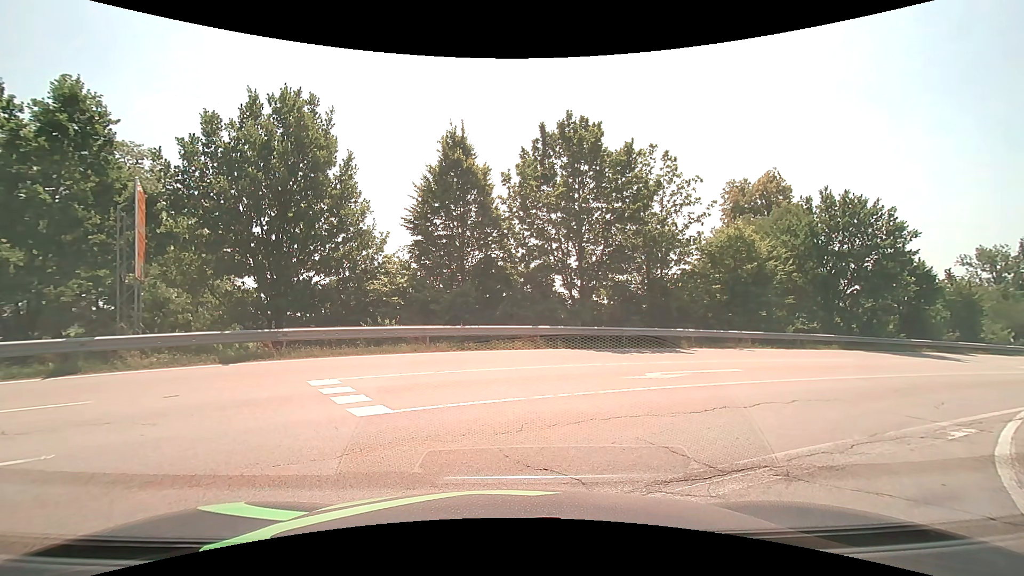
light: Day
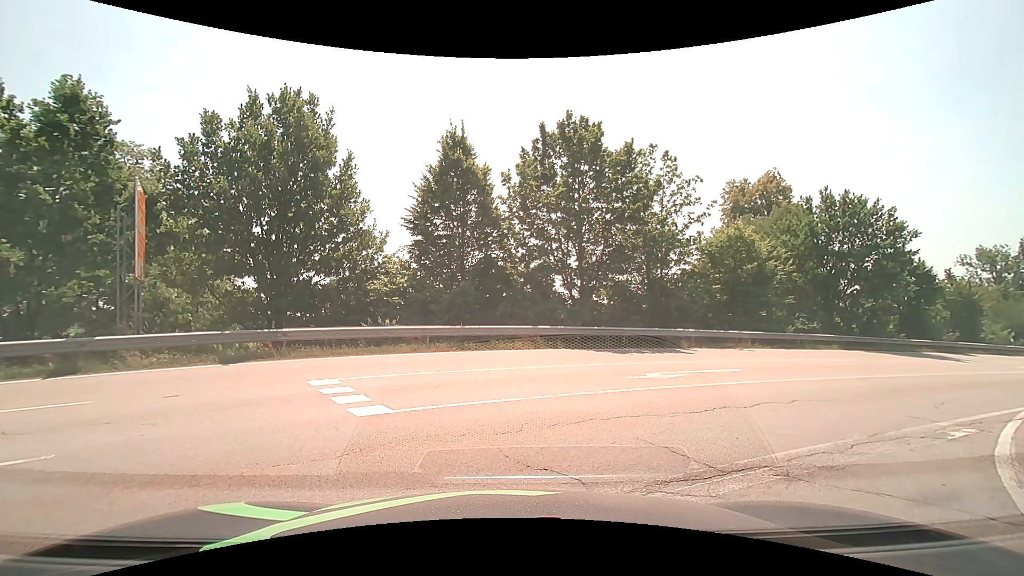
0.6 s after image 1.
(0.0, 0.0) m; 0°
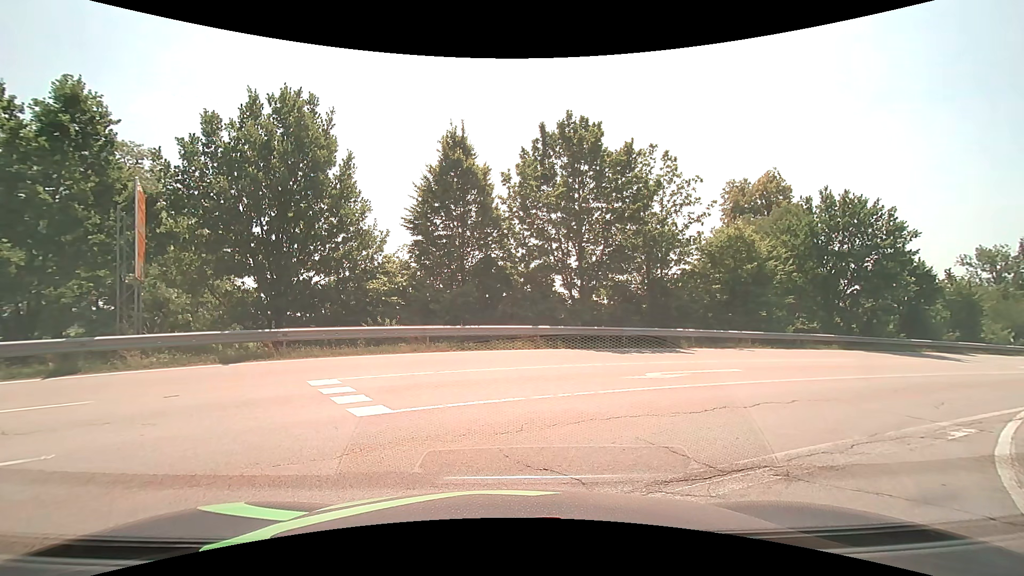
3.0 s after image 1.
(0.0, 0.0) m; 0°
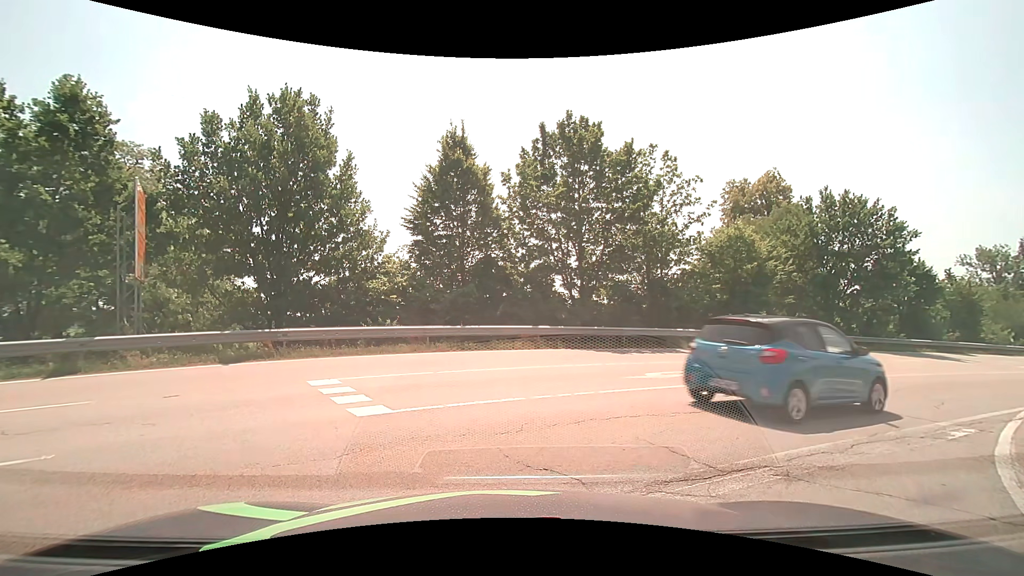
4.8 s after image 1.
(0.0, 0.0) m; 0°
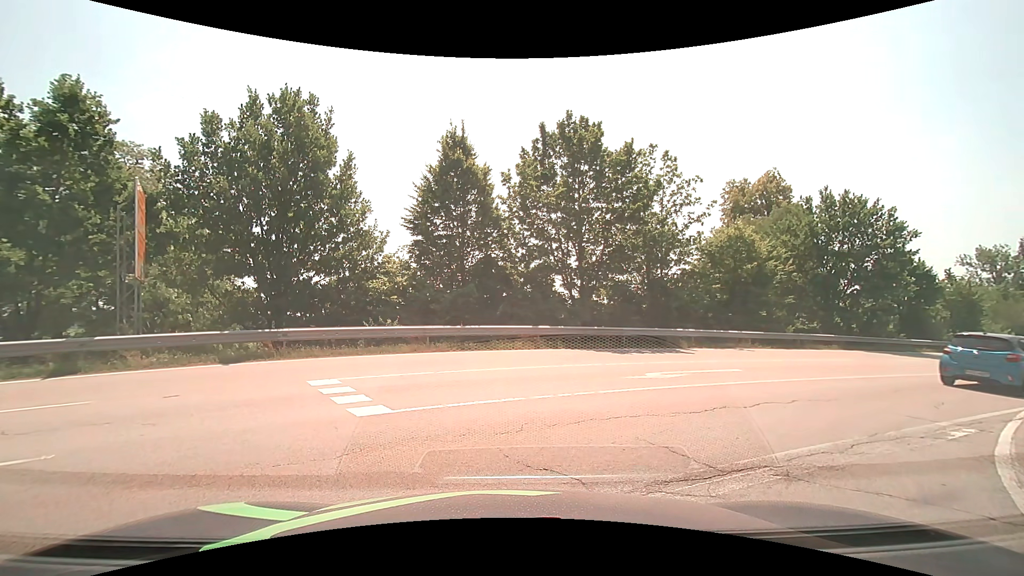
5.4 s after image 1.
(0.0, 0.0) m; 0°
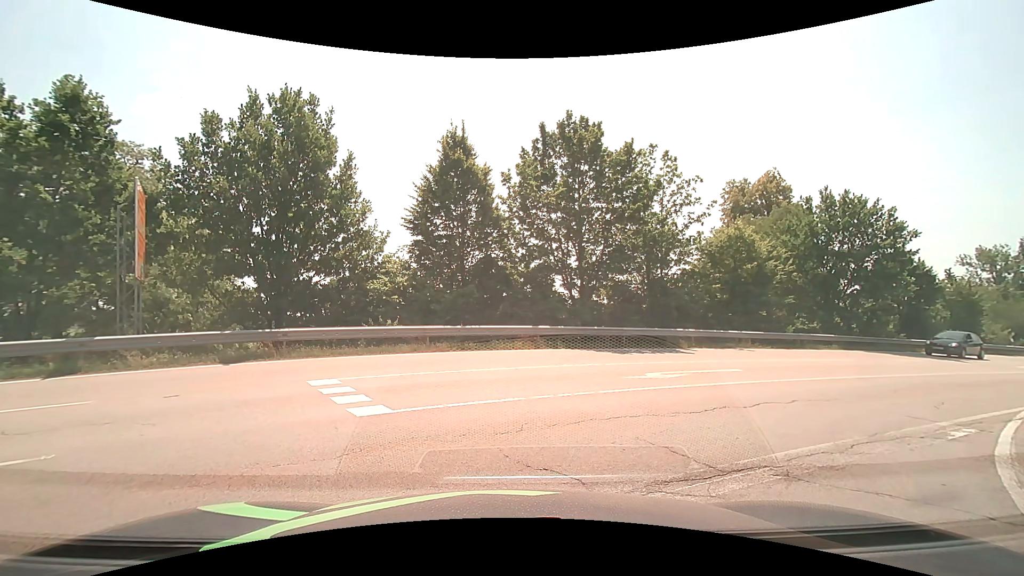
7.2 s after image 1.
(0.0, 0.0) m; 0°
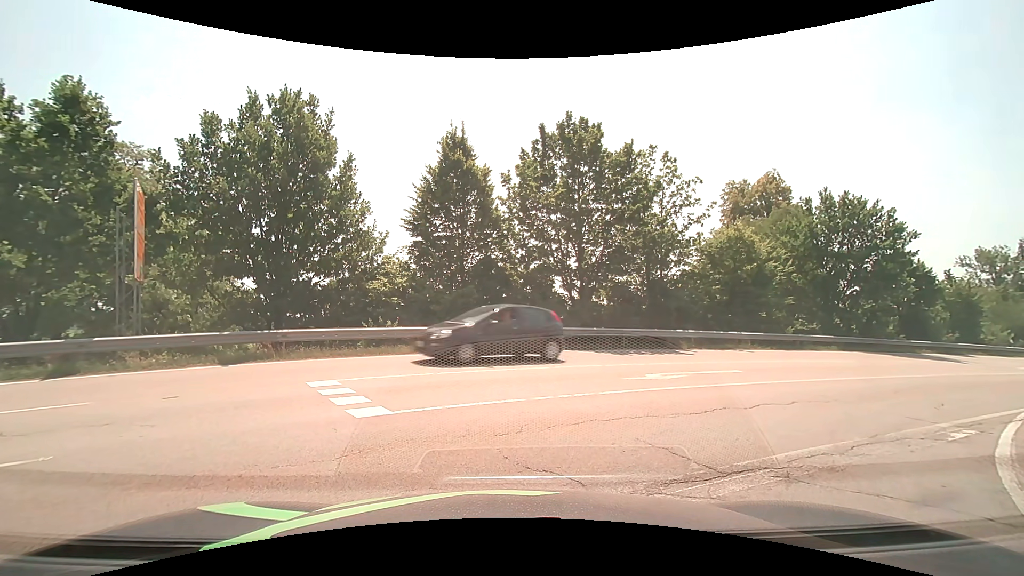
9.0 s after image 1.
(0.0, 0.0) m; 0°
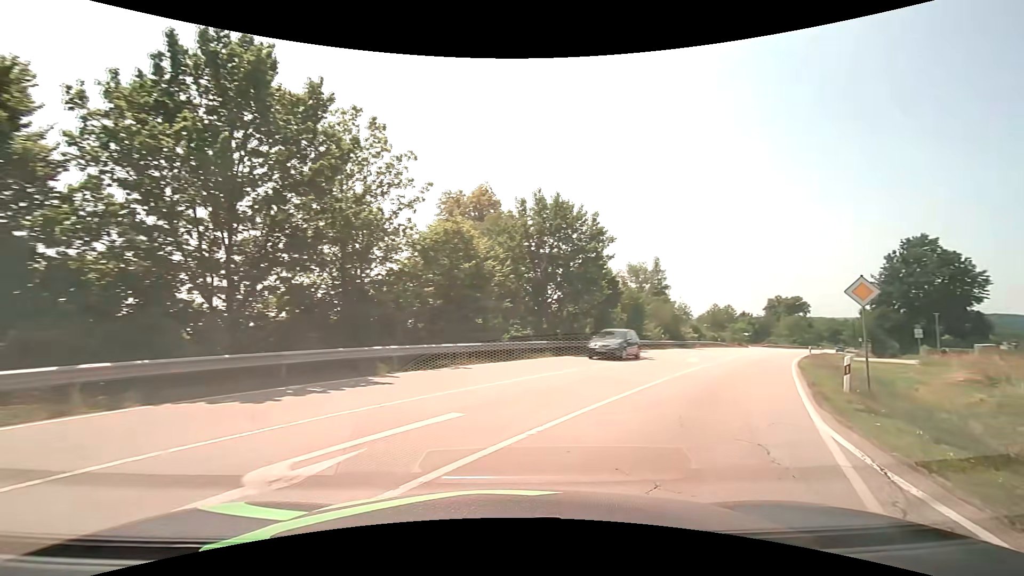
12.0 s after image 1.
(+2.0, +7.1) m; +33°
(+3, +10) (+7, +18) (+12, +27) (+17, +36) (+22, +44) (+27, +53) (+33, +61) (+38, +70) (+44, +78) (+50, +86) m
